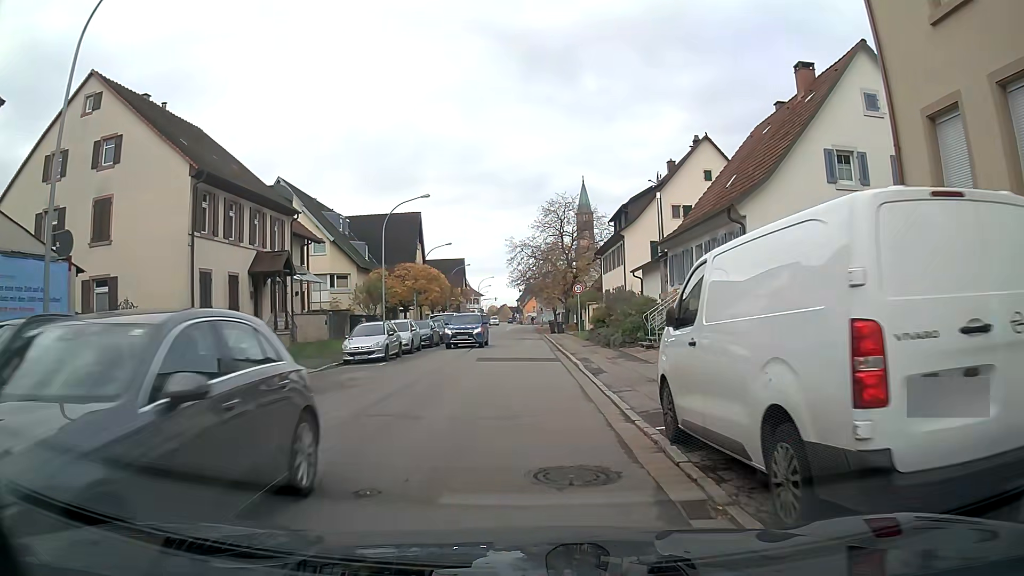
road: tertiary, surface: asphalt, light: Day
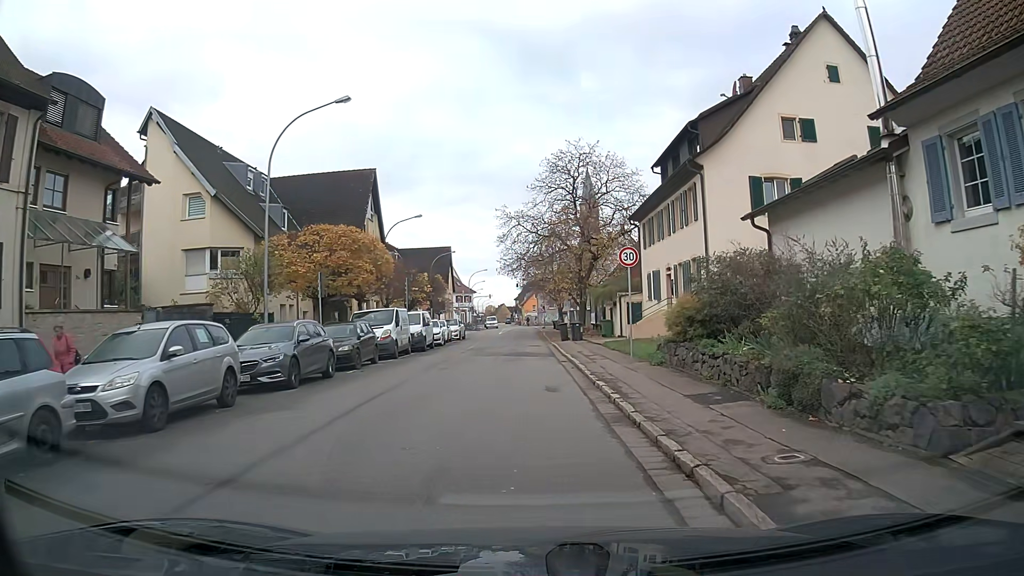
(0.0, +20.7) m; 0°
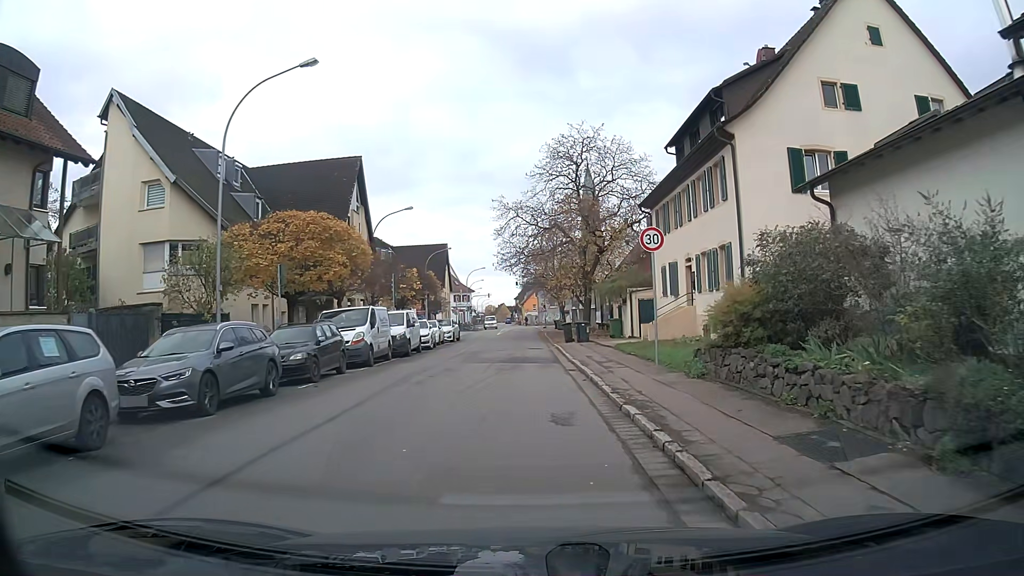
(0.0, +4.1) m; 0°
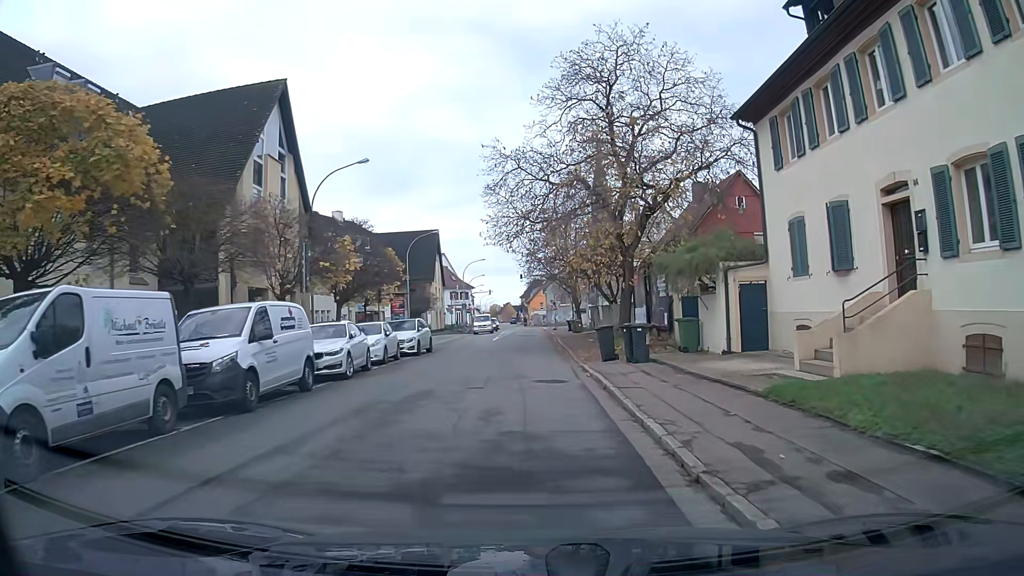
(-0.1, +15.9) m; 0°
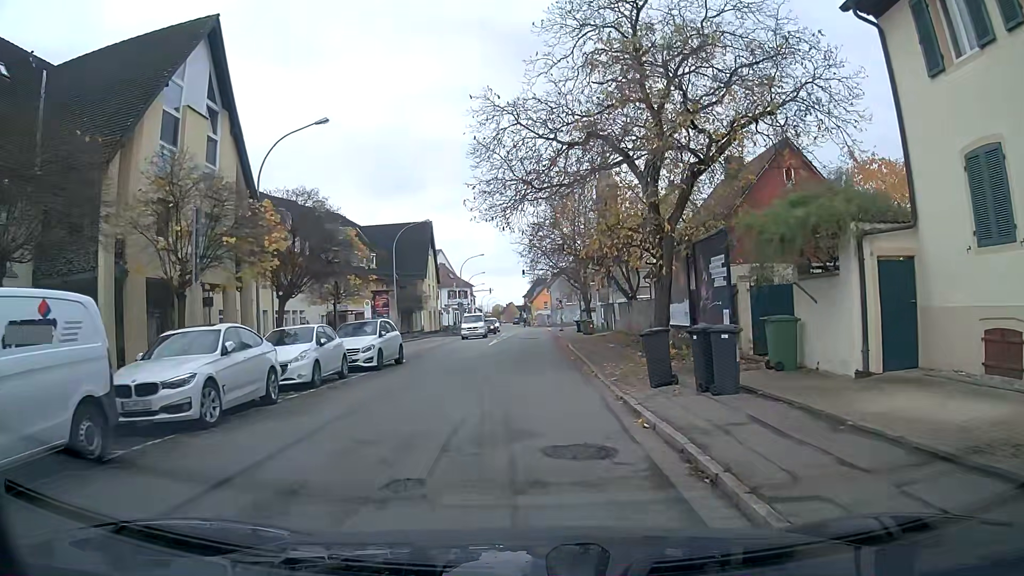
(0.0, +7.8) m; 0°
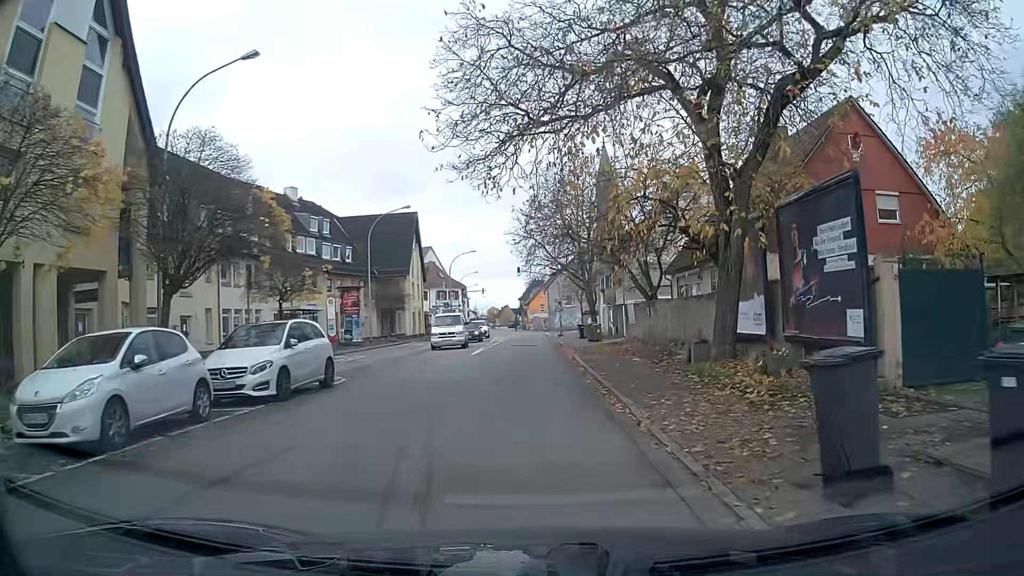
(0.0, +7.9) m; 0°
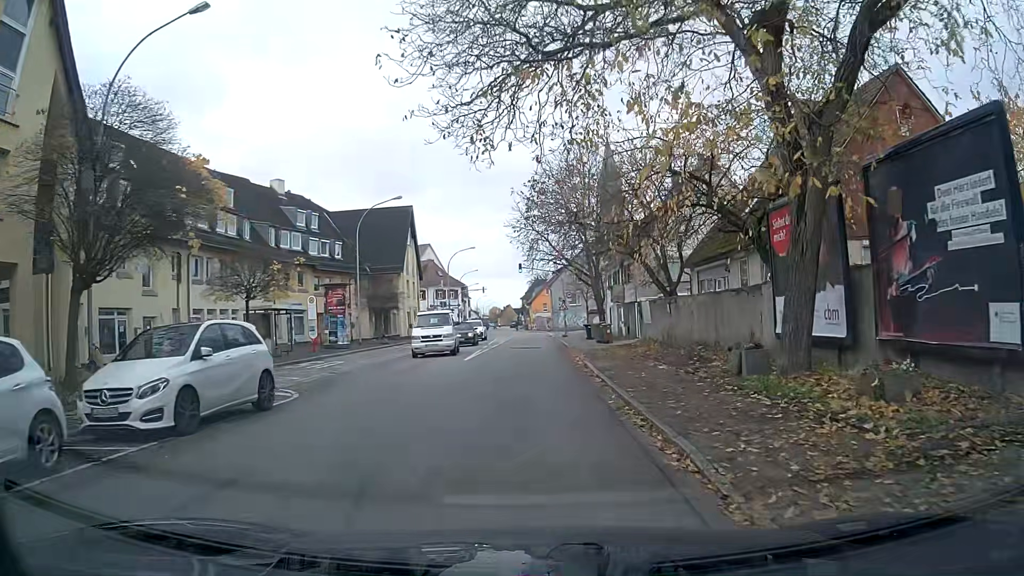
(0.0, +4.0) m; 0°
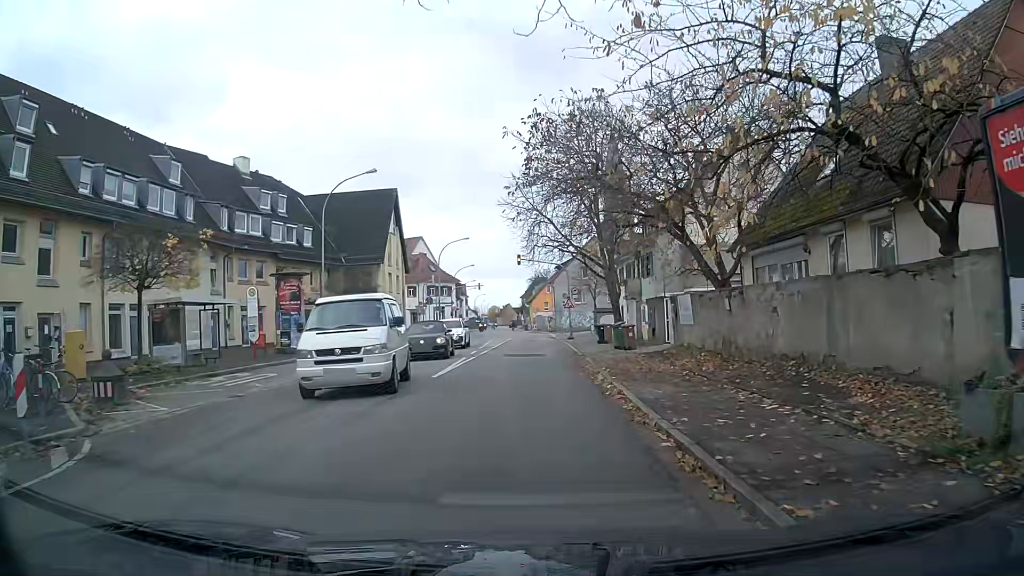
(+0.1, +8.0) m; +1°
(0, +10) (0, +20) (0, +30) (0, +40) (0, +50) (+1, +60) (+9, +62) (+18, +57) (+26, +51) (+35, +46) m
